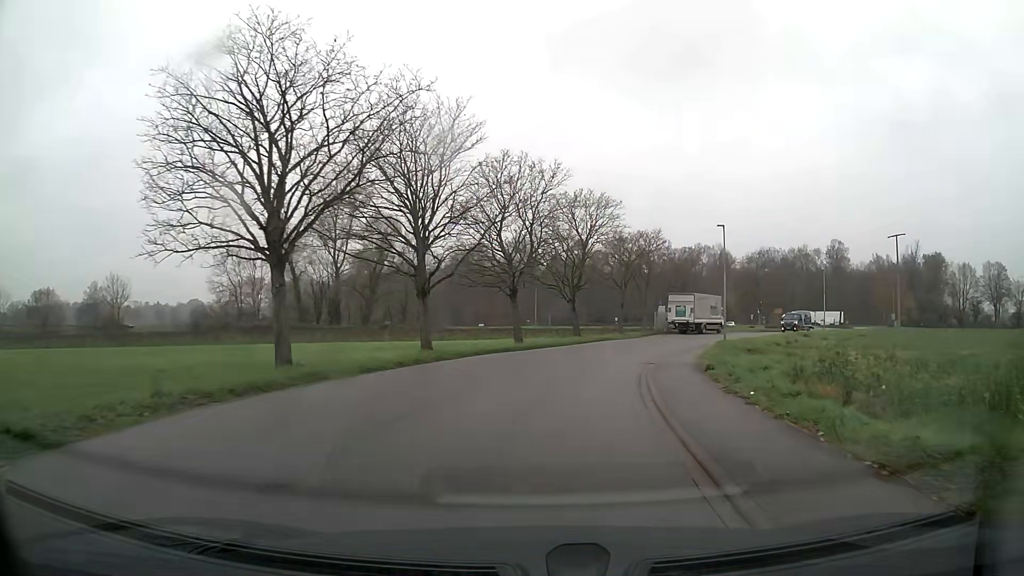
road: unclassified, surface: asphalt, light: Day
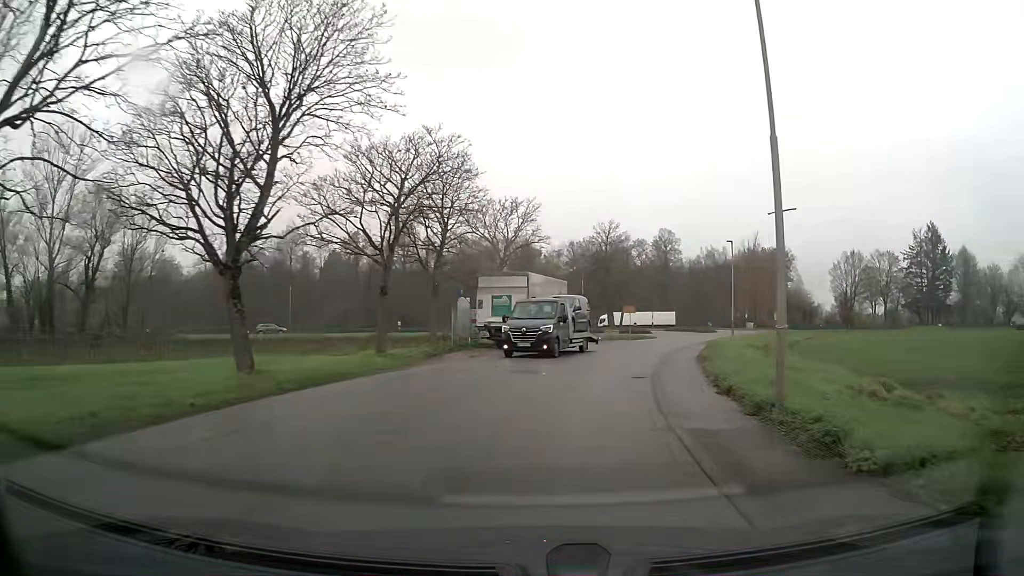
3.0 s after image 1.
(+4.2, +28.0) m; +18°
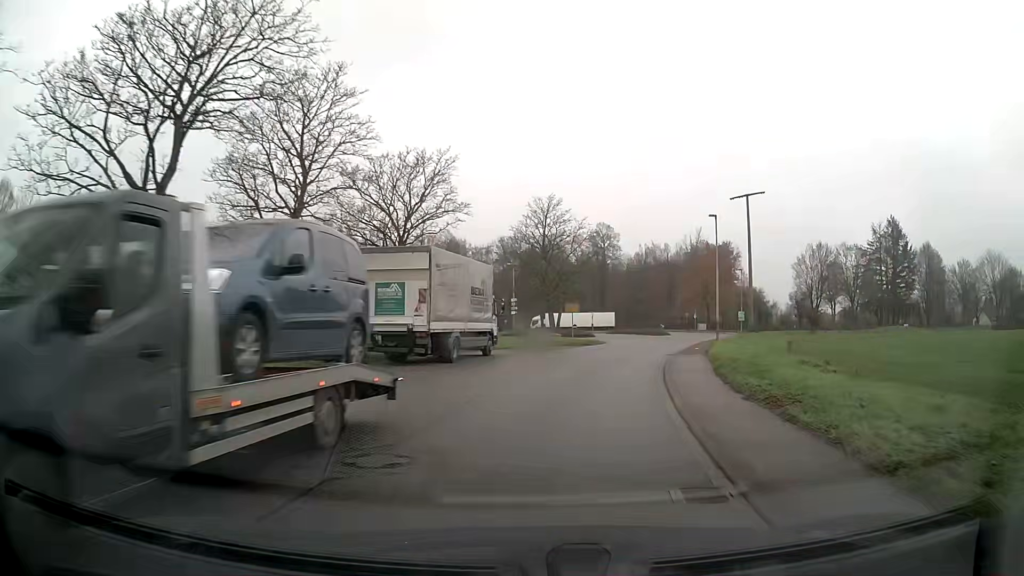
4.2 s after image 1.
(+0.6, +11.6) m; +6°
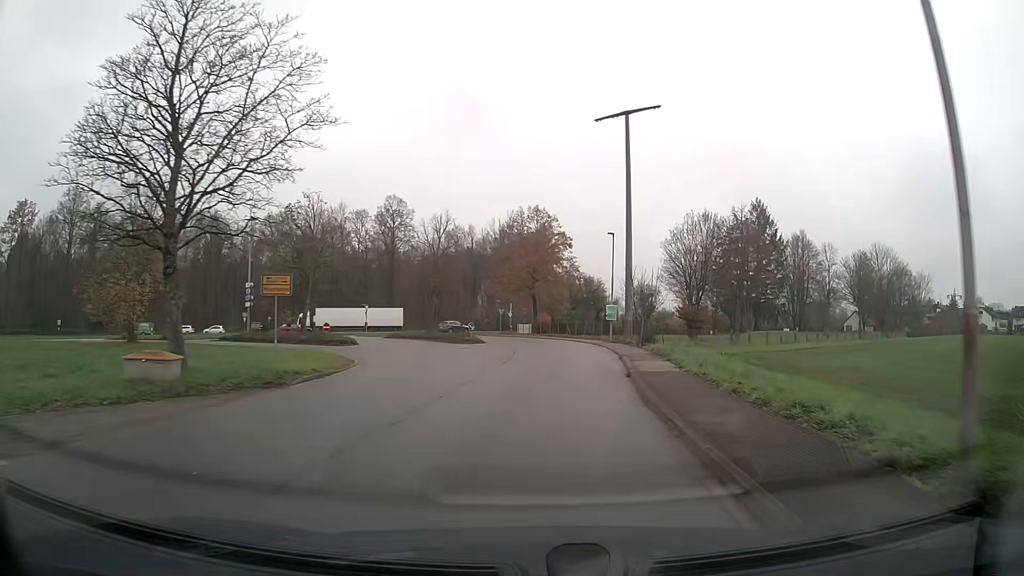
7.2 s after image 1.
(+4.3, +29.2) m; +16°
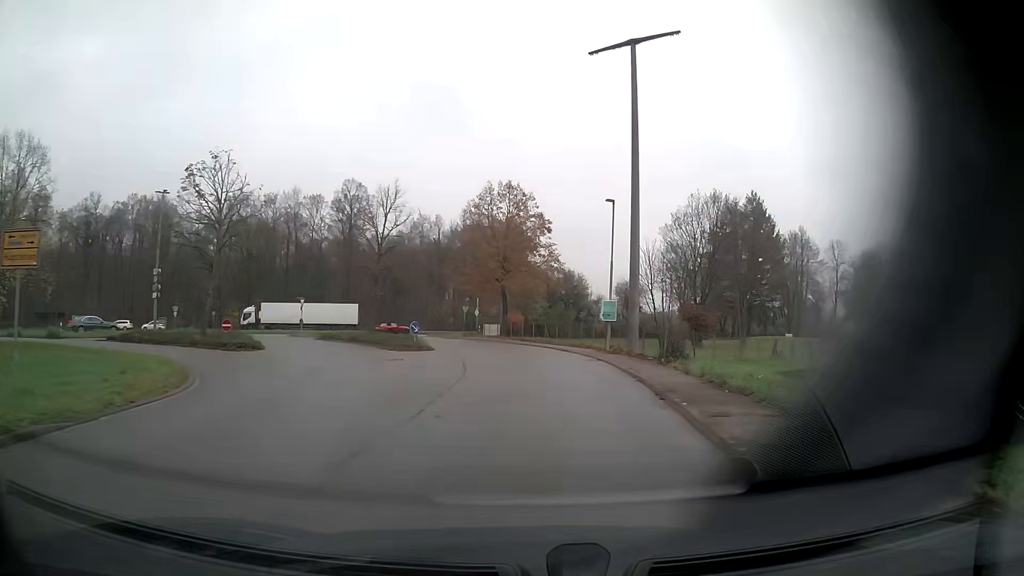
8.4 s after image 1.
(+0.2, +11.7) m; +2°
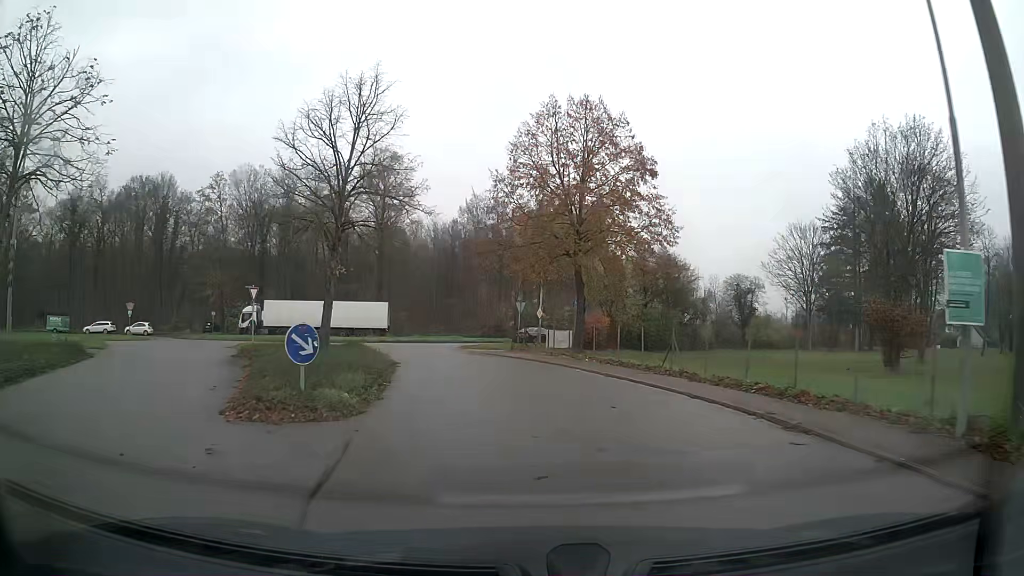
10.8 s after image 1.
(-1.0, +21.5) m; -7°
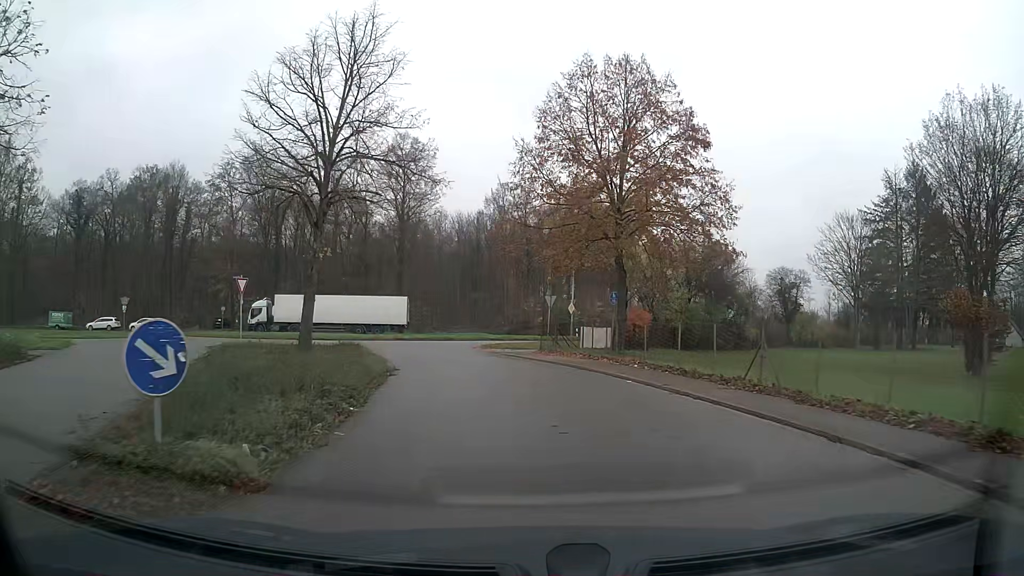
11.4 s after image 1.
(-0.1, +4.8) m; -2°
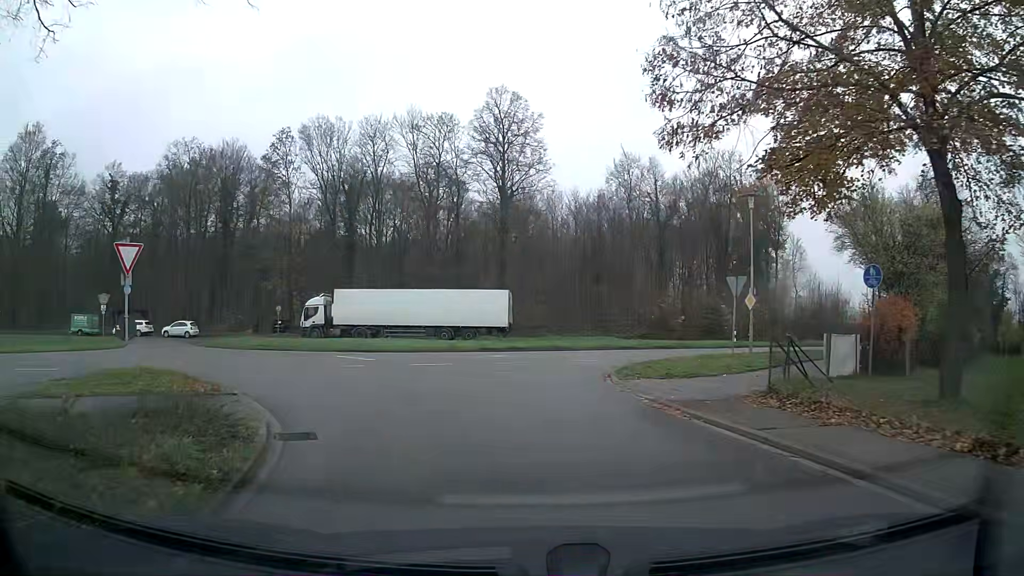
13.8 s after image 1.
(-1.4, +16.2) m; -12°
(-2, +10) (-8, +17) (-18, +18) (-27, +14) (-36, +9) (-45, +4) (-53, -2) (-62, -7) (-70, -12) (-79, -17) m
